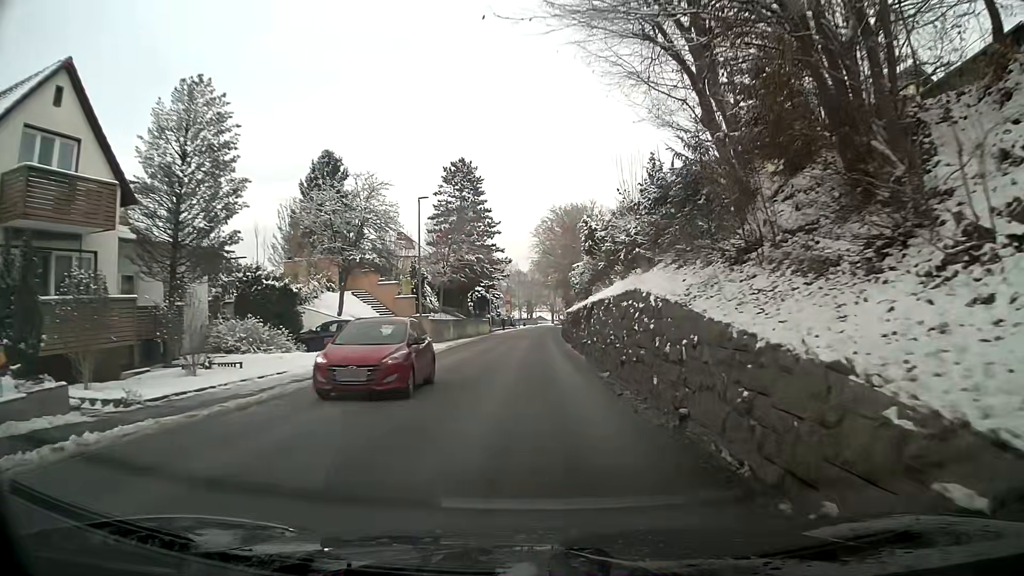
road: tertiary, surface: asphalt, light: Day
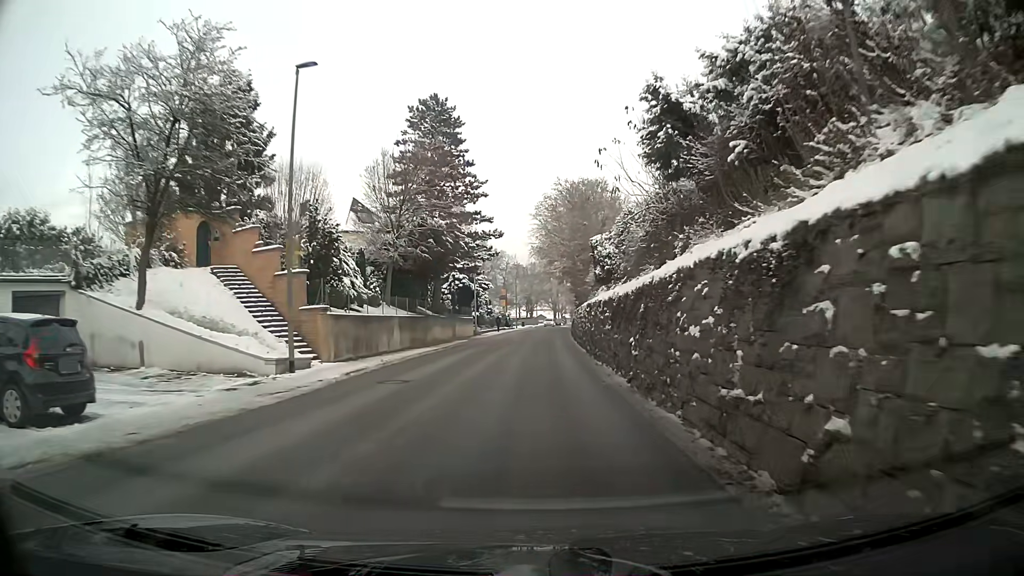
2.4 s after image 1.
(-0.5, +20.2) m; 0°
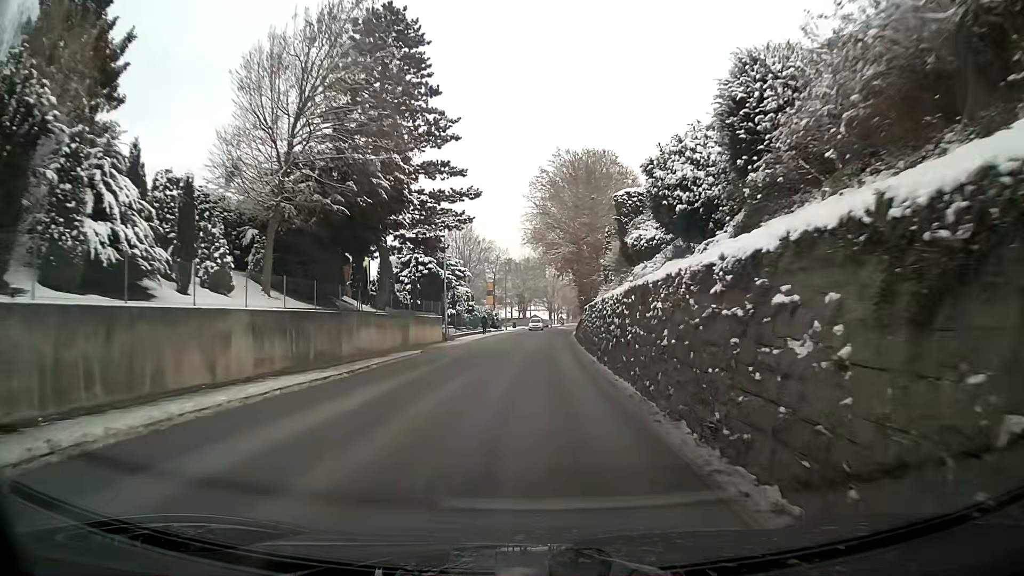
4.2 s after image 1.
(+0.2, +15.7) m; +1°
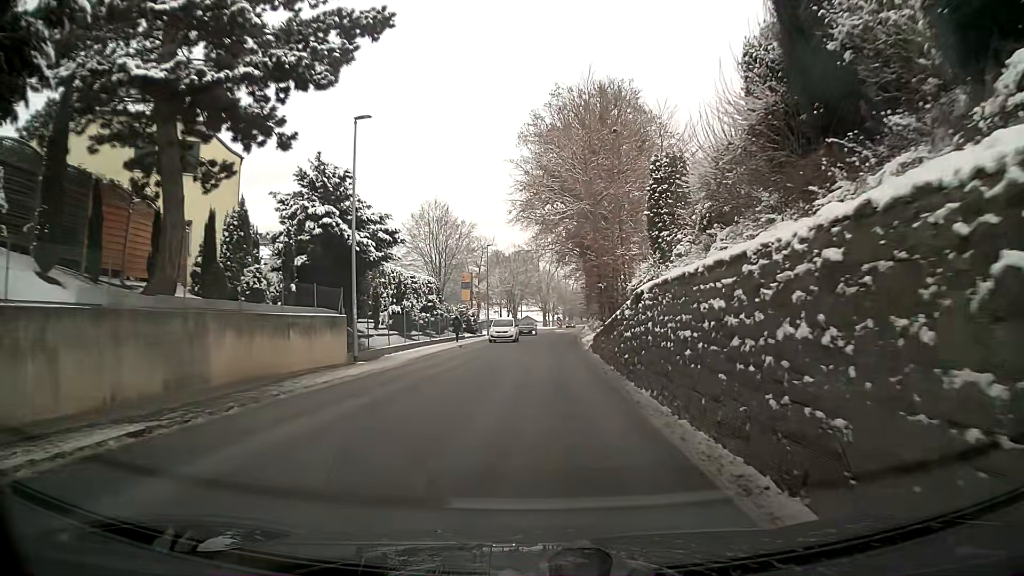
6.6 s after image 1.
(+0.1, +19.9) m; +1°
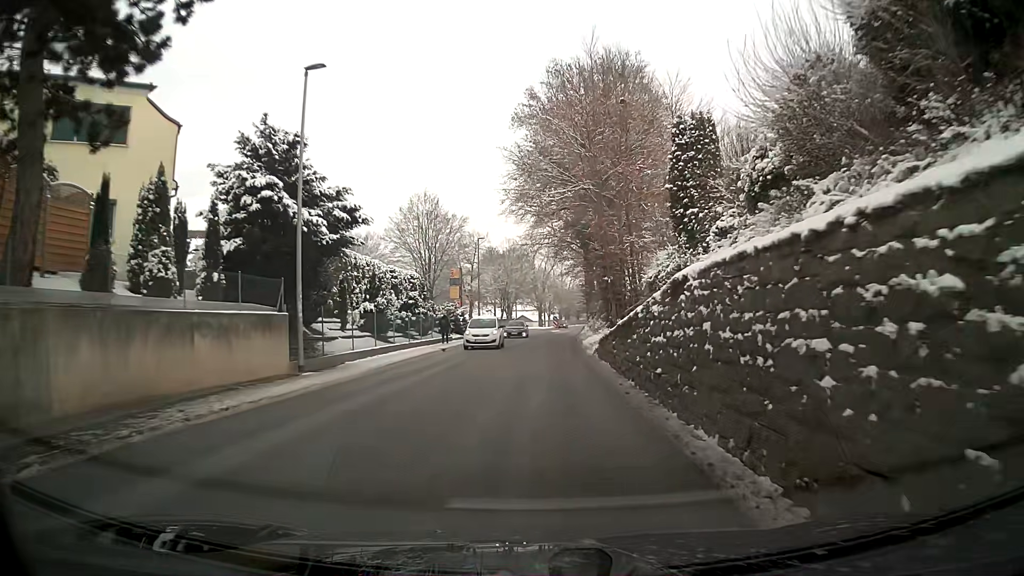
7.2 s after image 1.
(0.0, +4.9) m; 0°
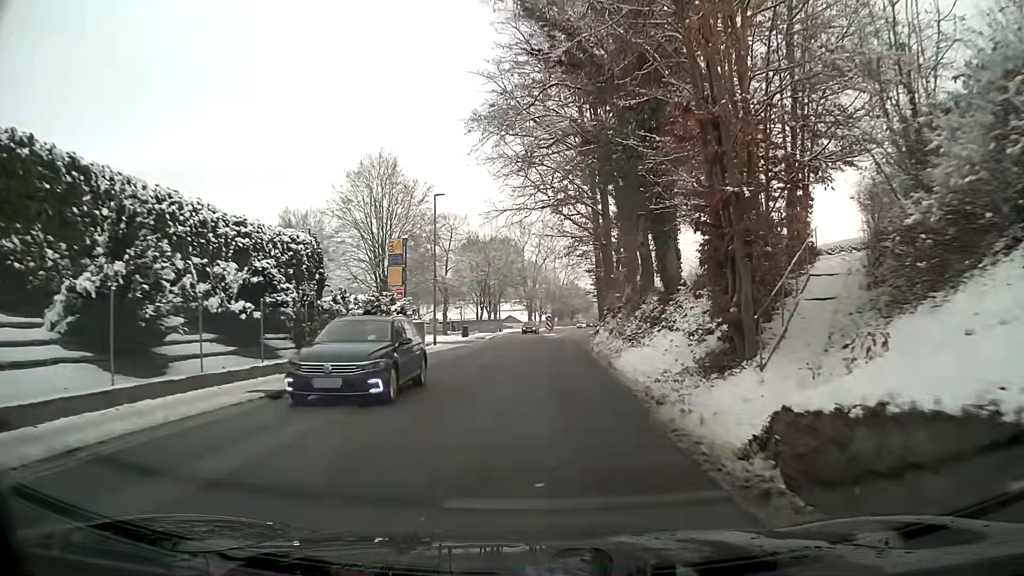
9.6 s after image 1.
(+0.1, +19.8) m; 0°
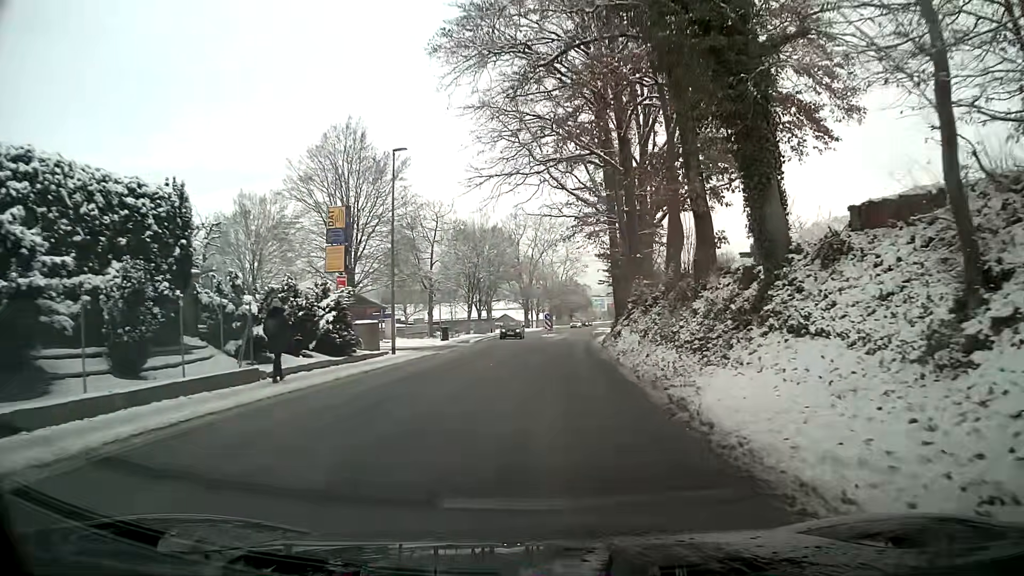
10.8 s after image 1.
(+0.1, +10.0) m; +1°
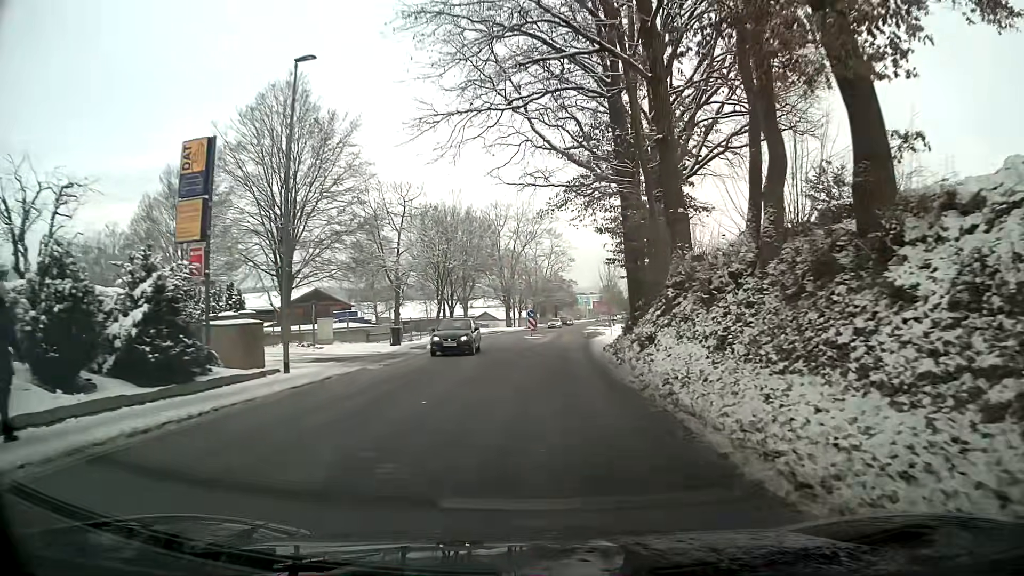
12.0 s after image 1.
(+0.1, +10.1) m; +1°
